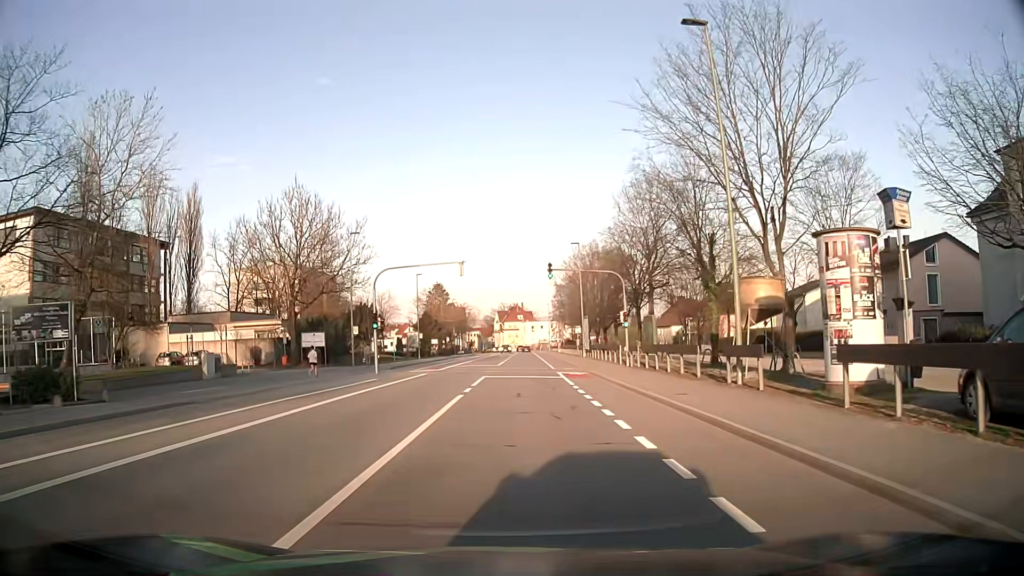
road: tertiary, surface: asphalt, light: Day
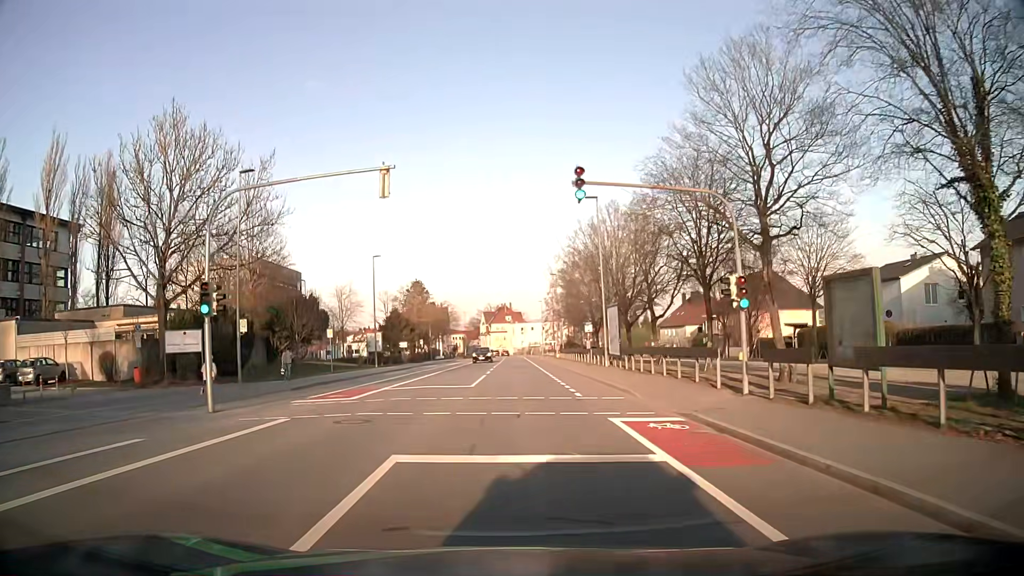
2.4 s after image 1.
(+0.1, +20.3) m; +1°
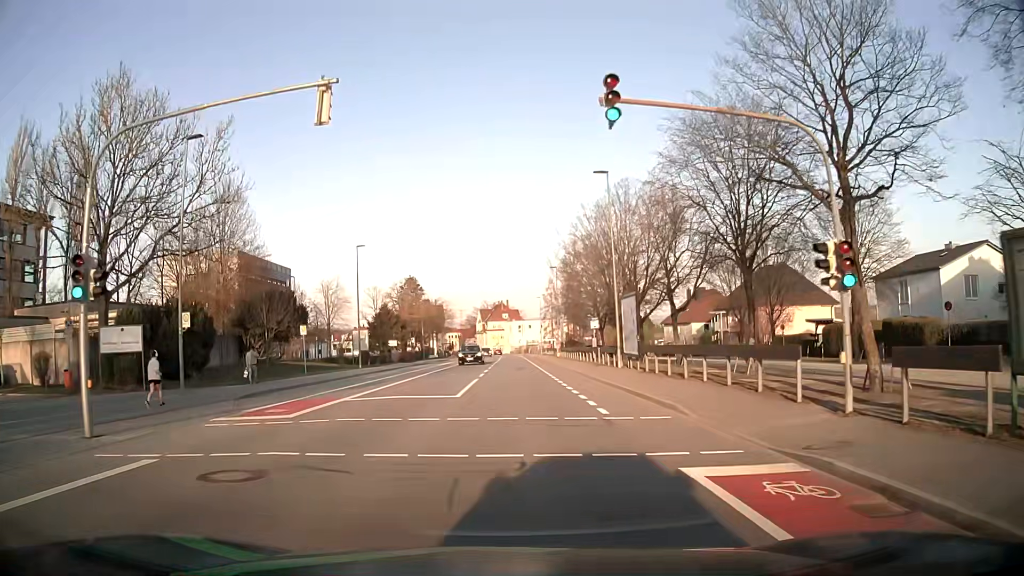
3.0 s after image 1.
(0.0, +5.7) m; 0°
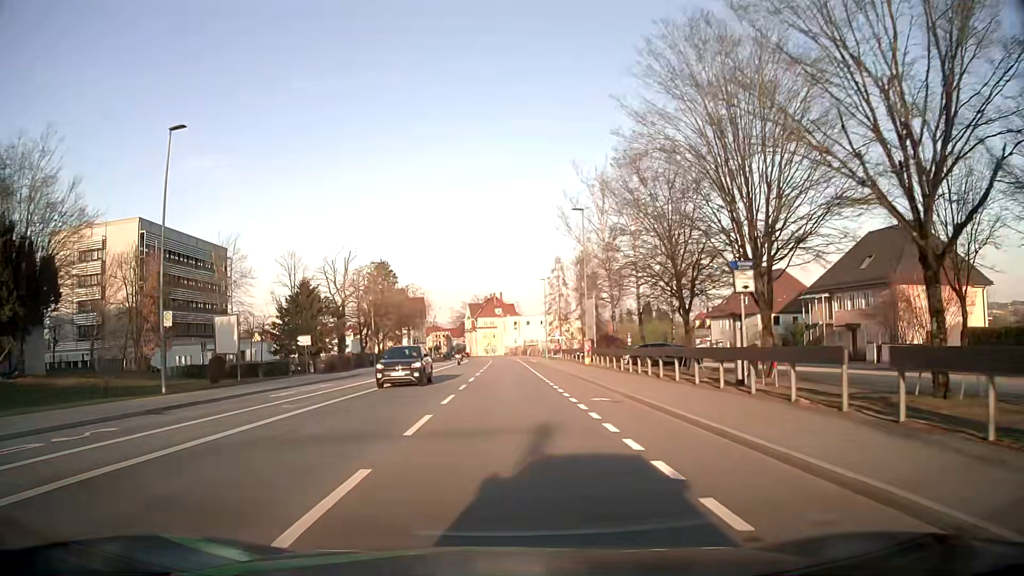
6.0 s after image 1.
(+0.6, +33.3) m; +1°
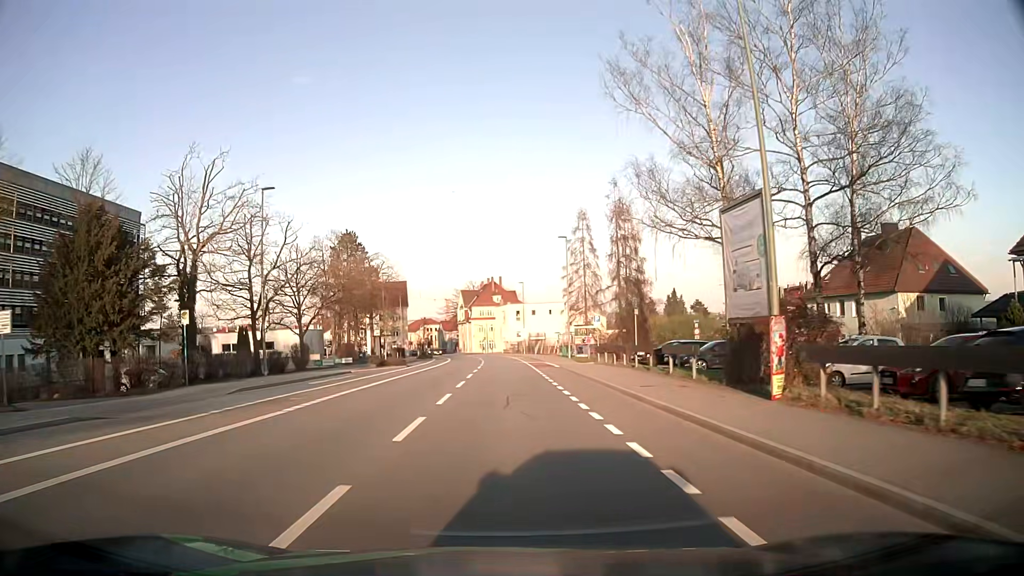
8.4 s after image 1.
(0.0, +31.4) m; 0°
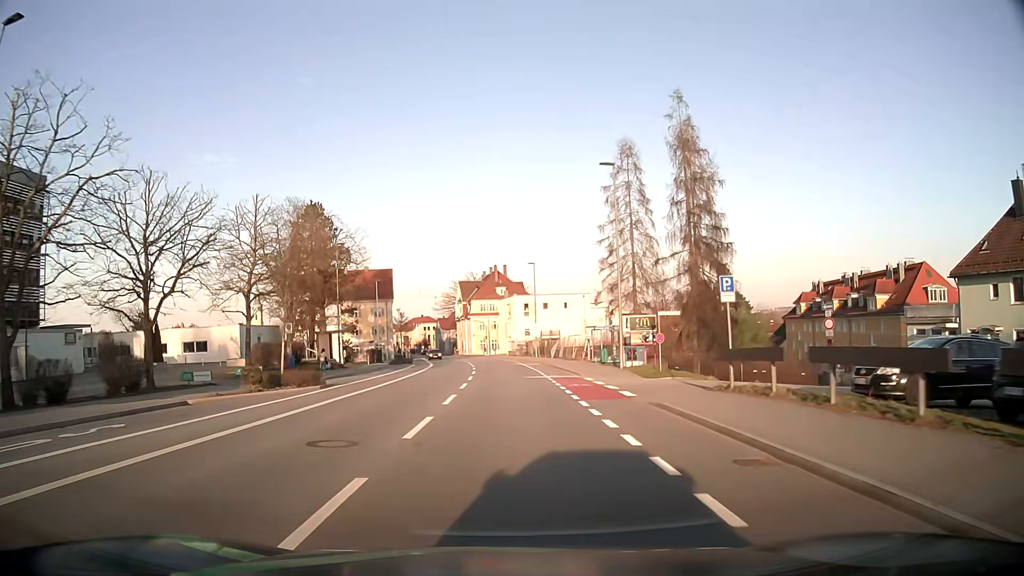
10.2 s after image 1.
(-0.2, +23.5) m; -1°
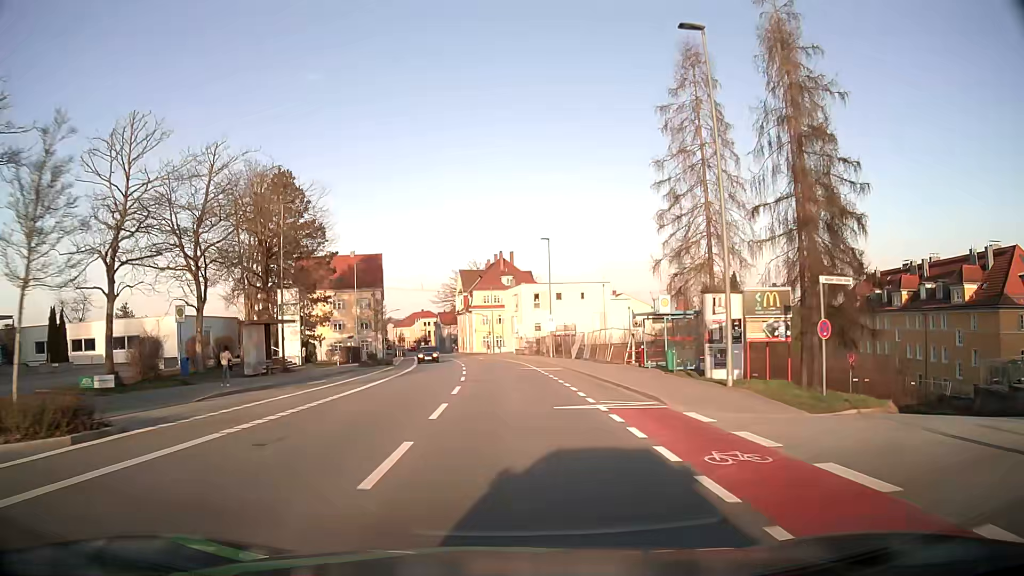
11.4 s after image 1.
(-0.1, +15.5) m; -1°
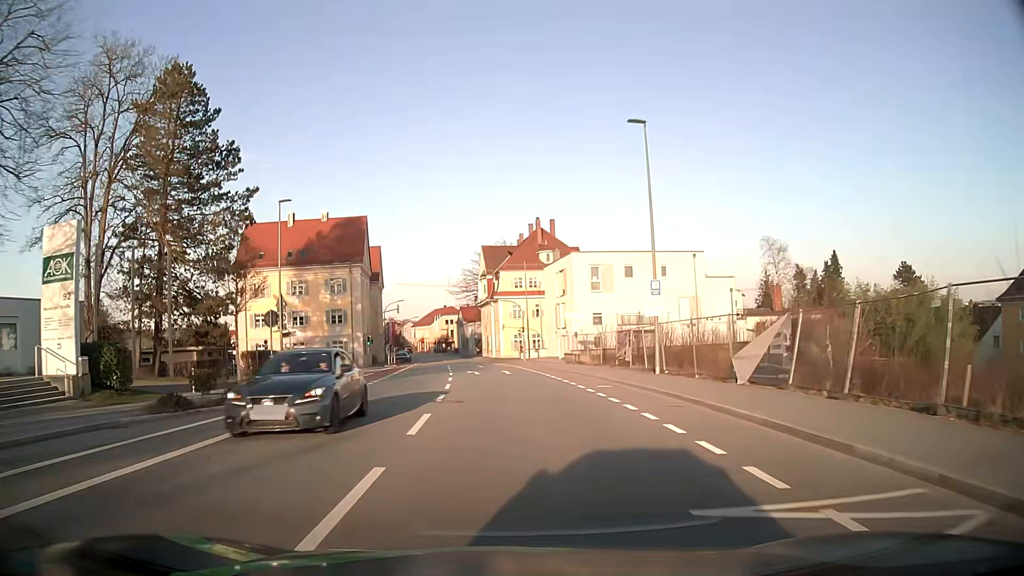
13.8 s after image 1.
(-0.6, +31.9) m; -3°
(0, +10) (0, +20) (-1, +30) (-2, +40) (-3, +50) (-4, +60) (-5, +70) (-6, +80) (-7, +90) (-8, +100) m
